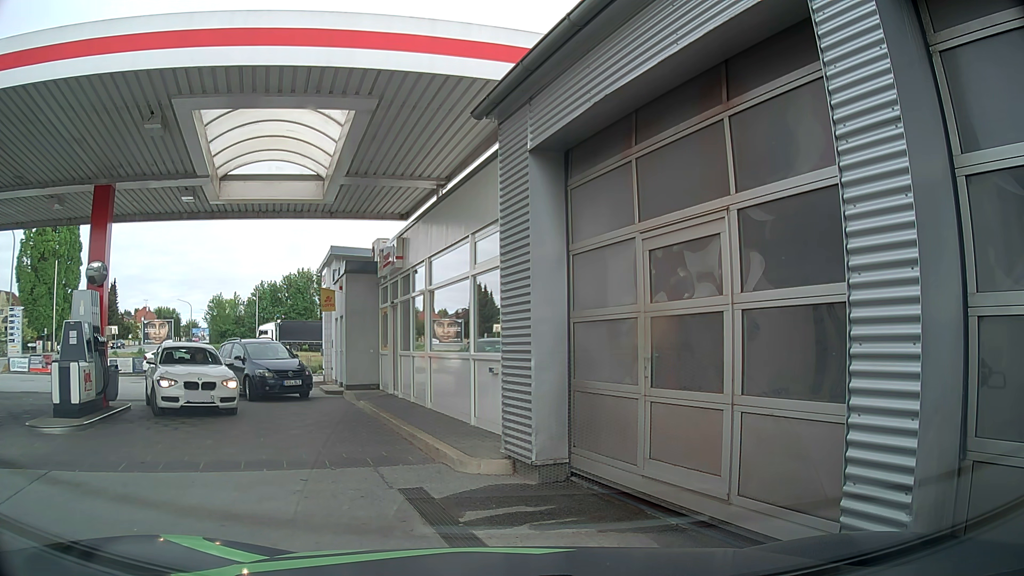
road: service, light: Day
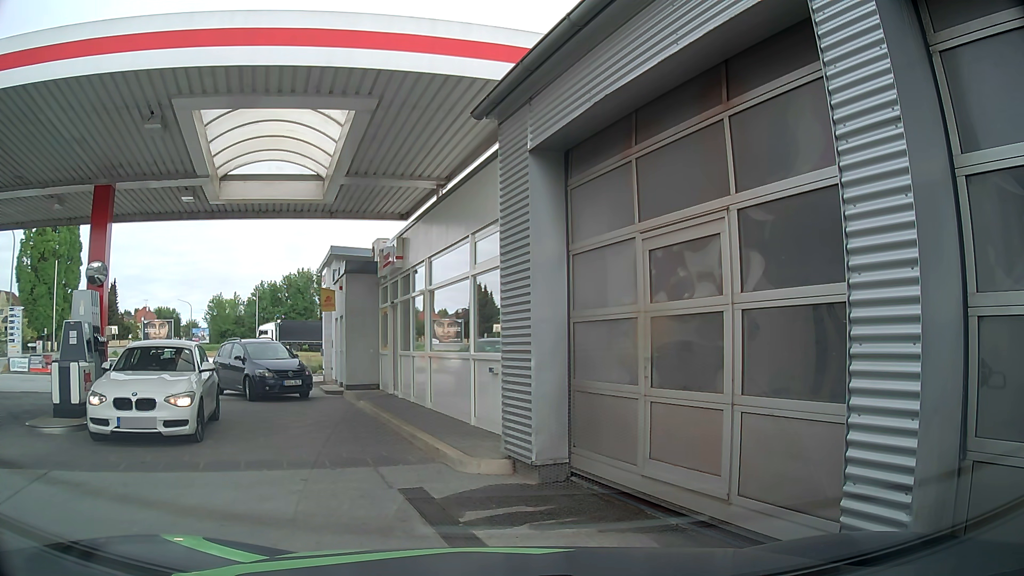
(0.0, 0.0) m; 0°
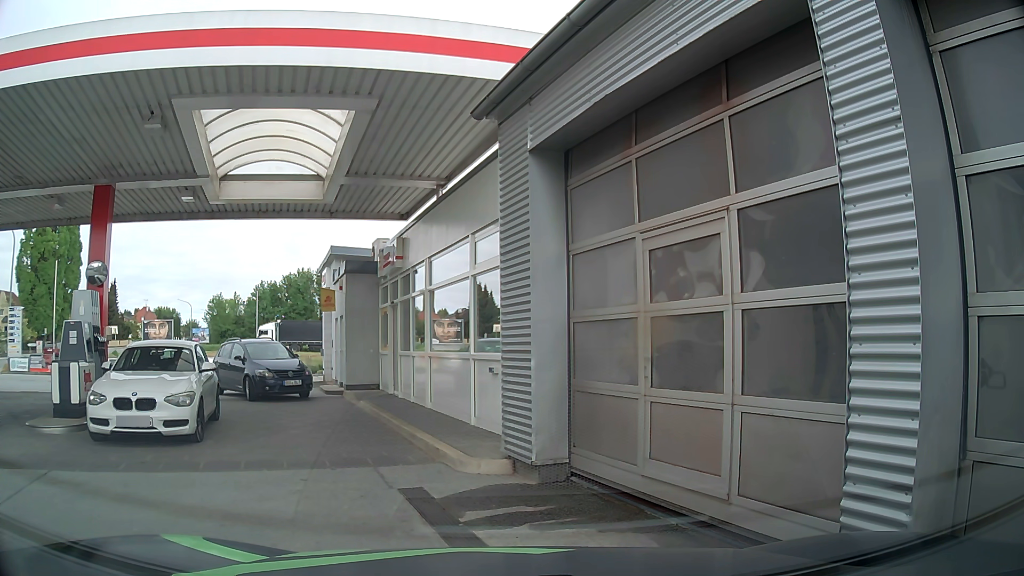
(0.0, 0.0) m; 0°
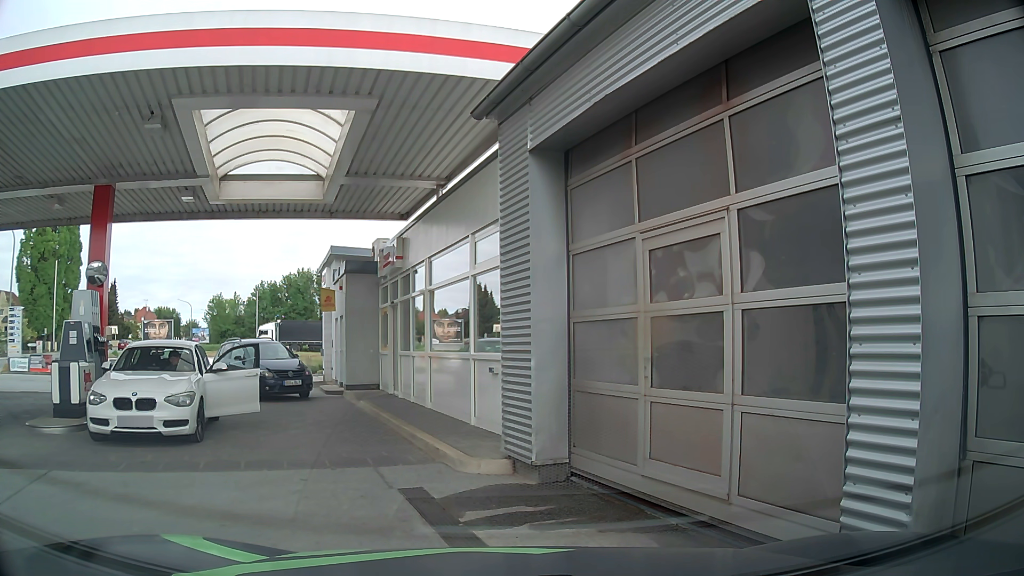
(0.0, 0.0) m; 0°
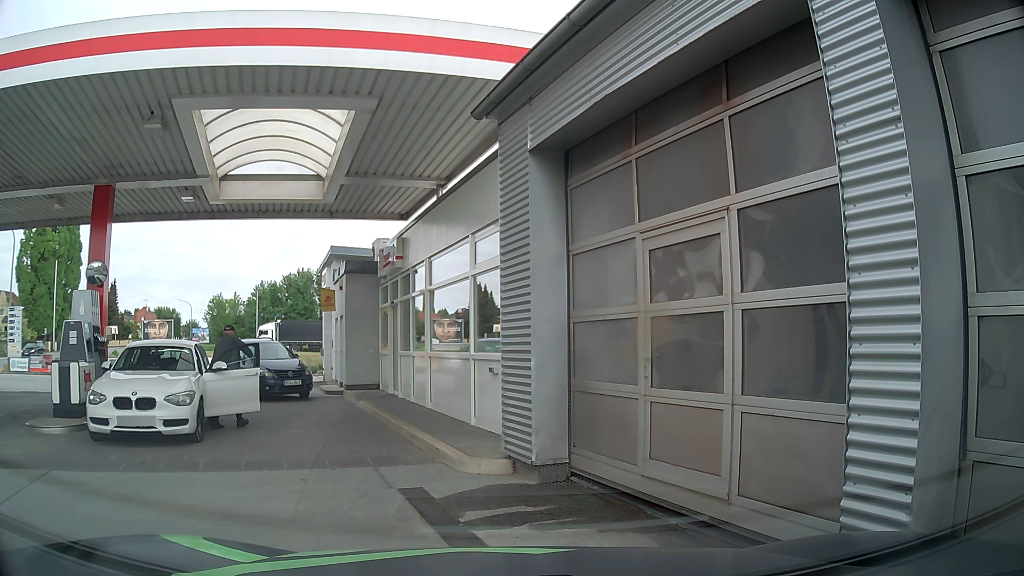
(0.0, 0.0) m; 0°
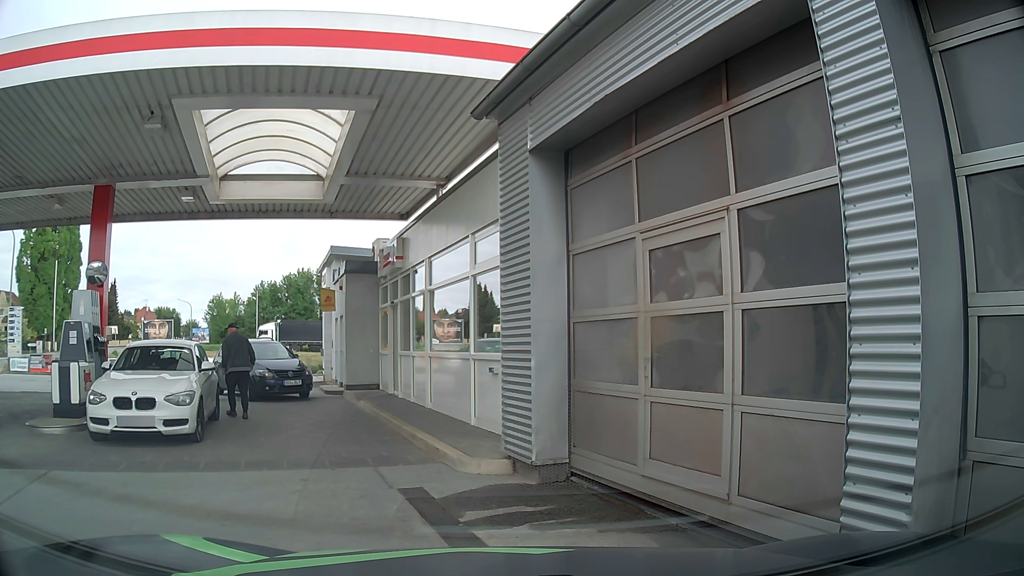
(0.0, 0.0) m; 0°
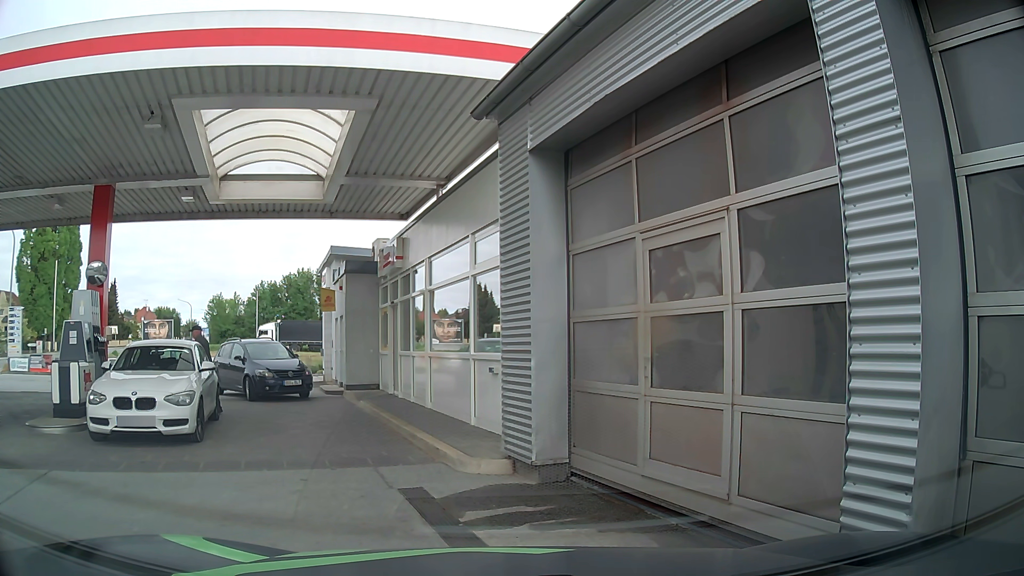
(0.0, 0.0) m; 0°
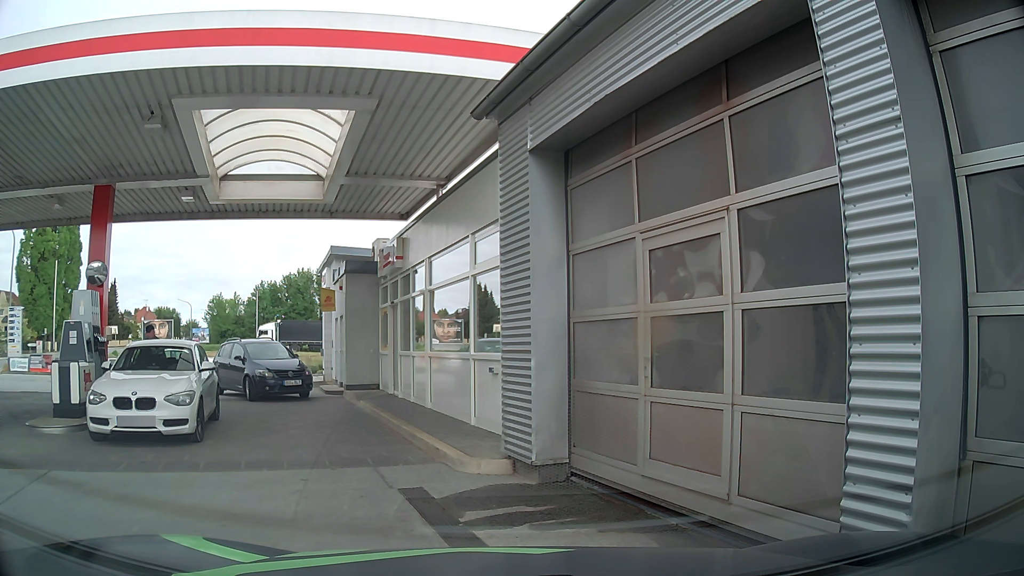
(0.0, 0.0) m; 0°
